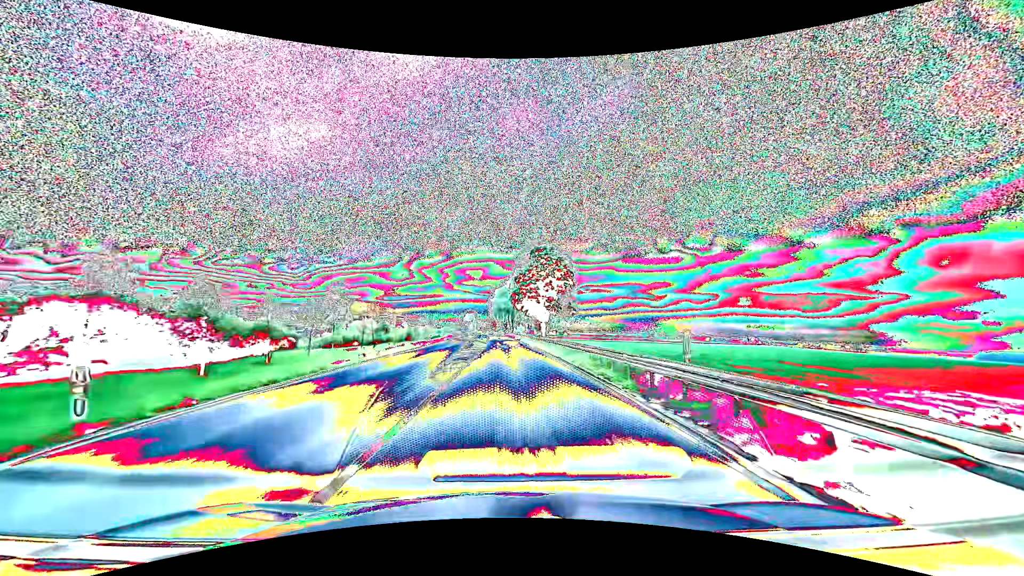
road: primary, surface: asphalt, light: Day
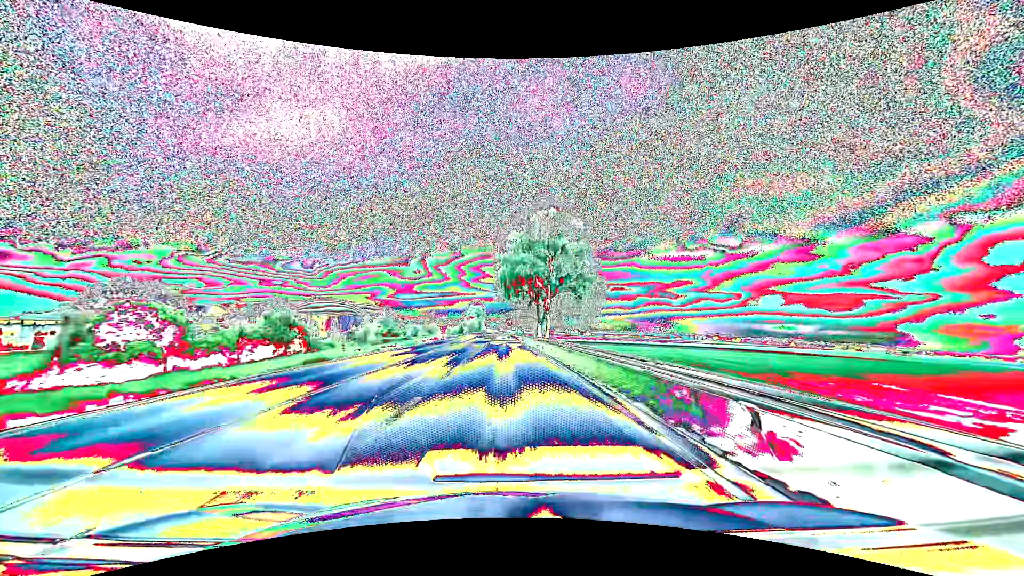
(-1.5, +79.3) m; -2°
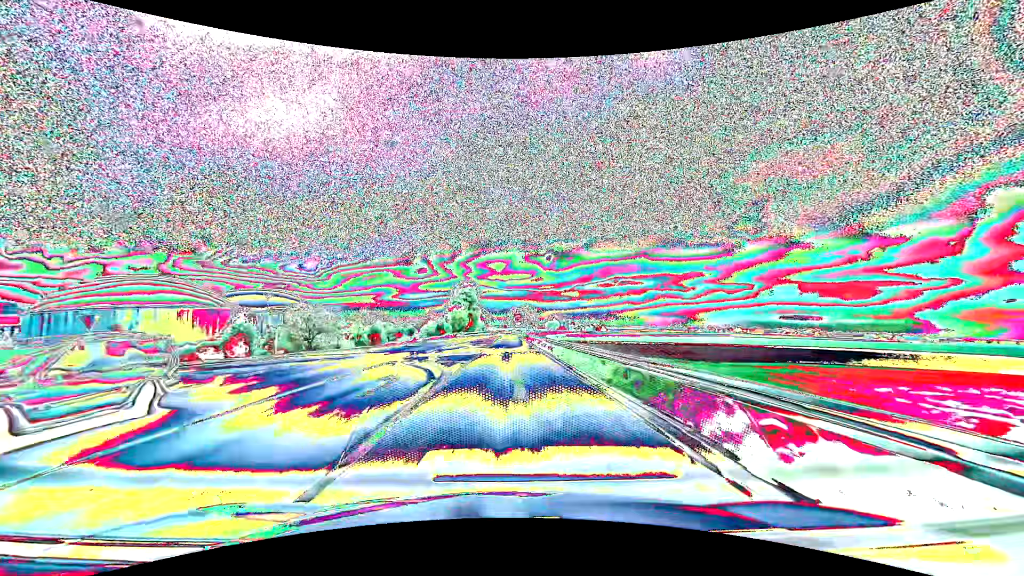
(-0.8, +79.3) m; -1°
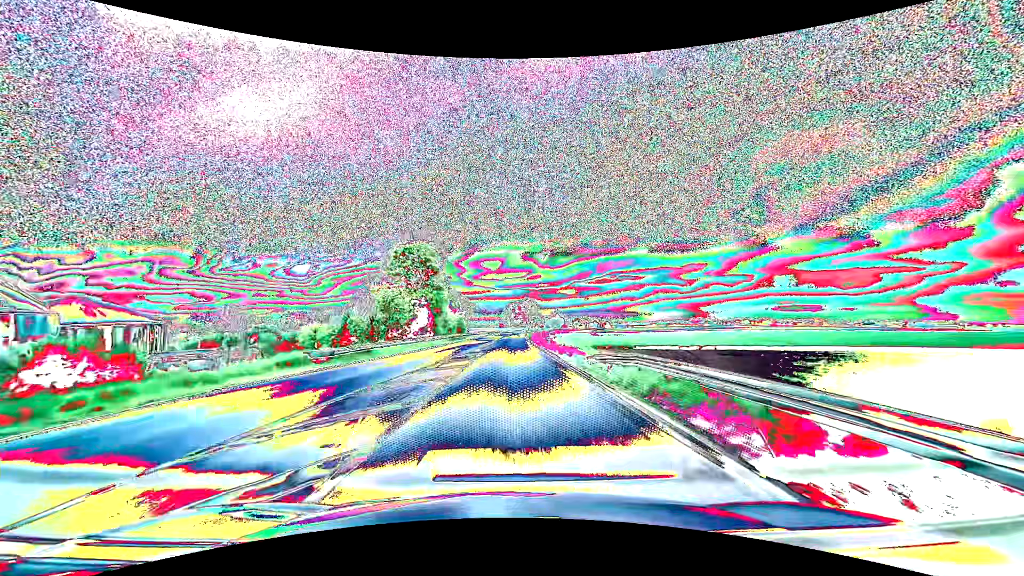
(-0.2, +63.4) m; 0°
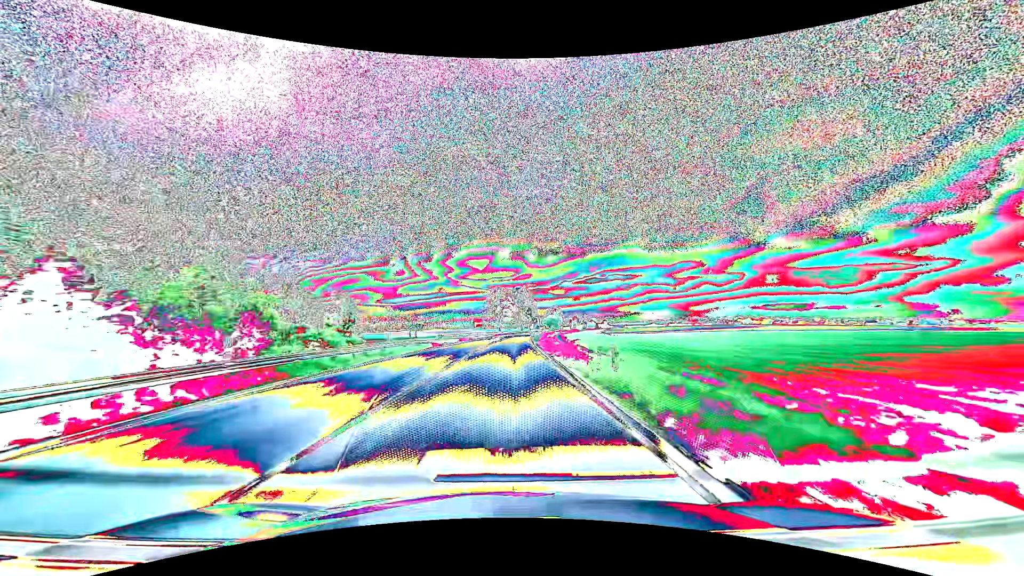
(+1.2, +79.2) m; +1°
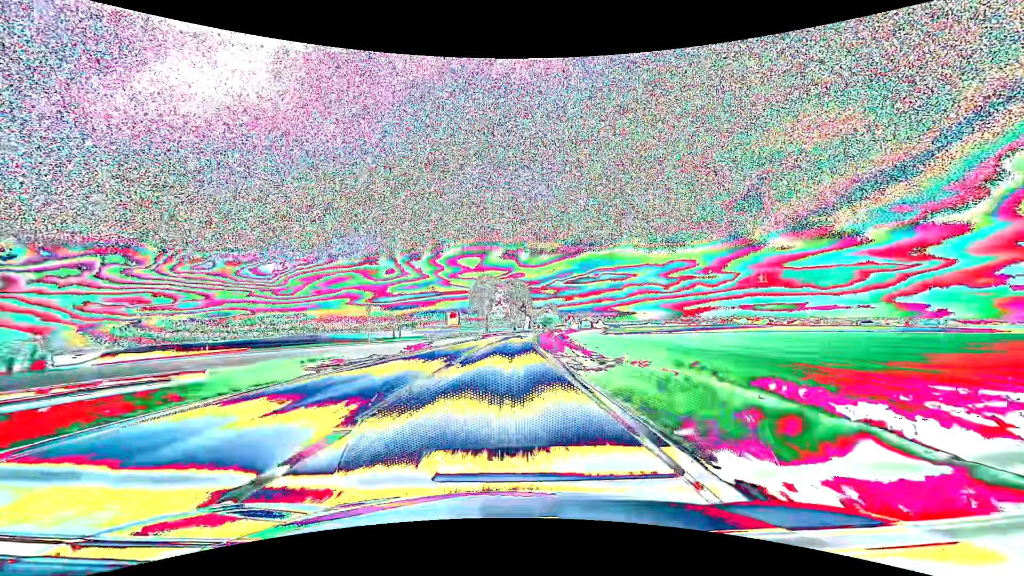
(+0.1, +31.6) m; +1°
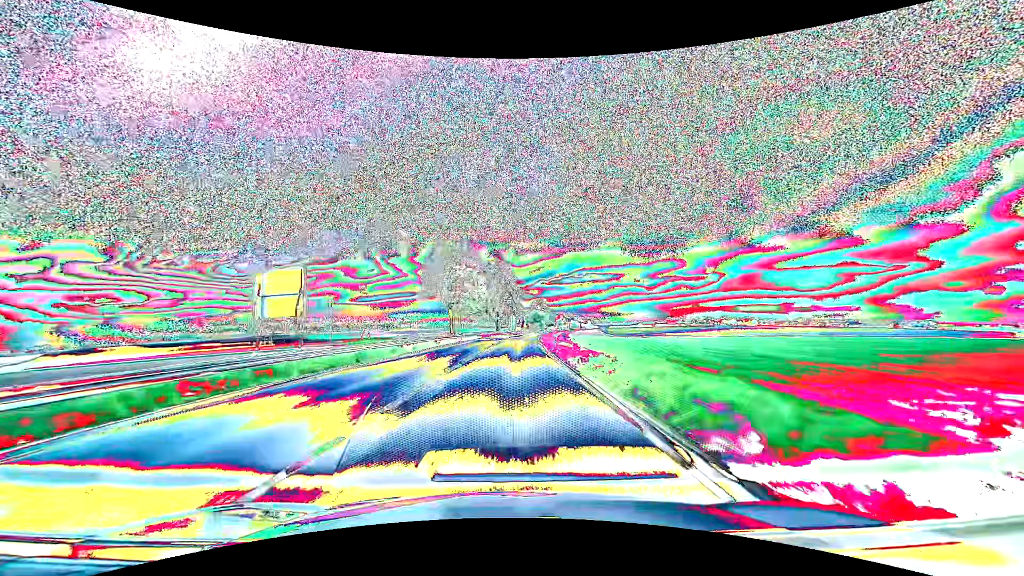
(+0.6, +47.4) m; +2°
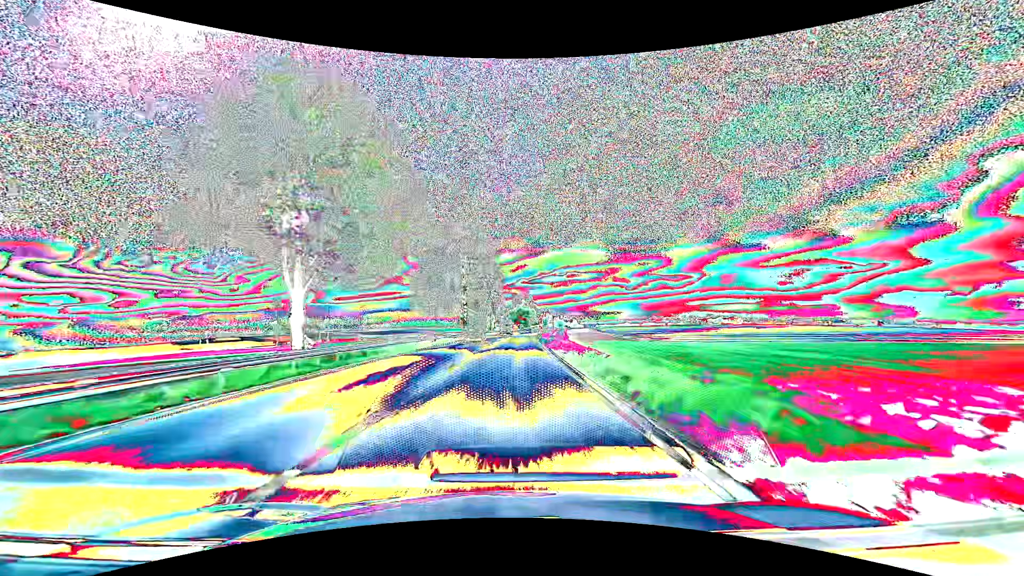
(+1.2, +47.4) m; +2°
(0, +10) (0, +20) (0, +30) (+1, +40) (+1, +50) (+1, +60) (+2, +70) (+2, +80) (+3, +90) (+4, +100) m
